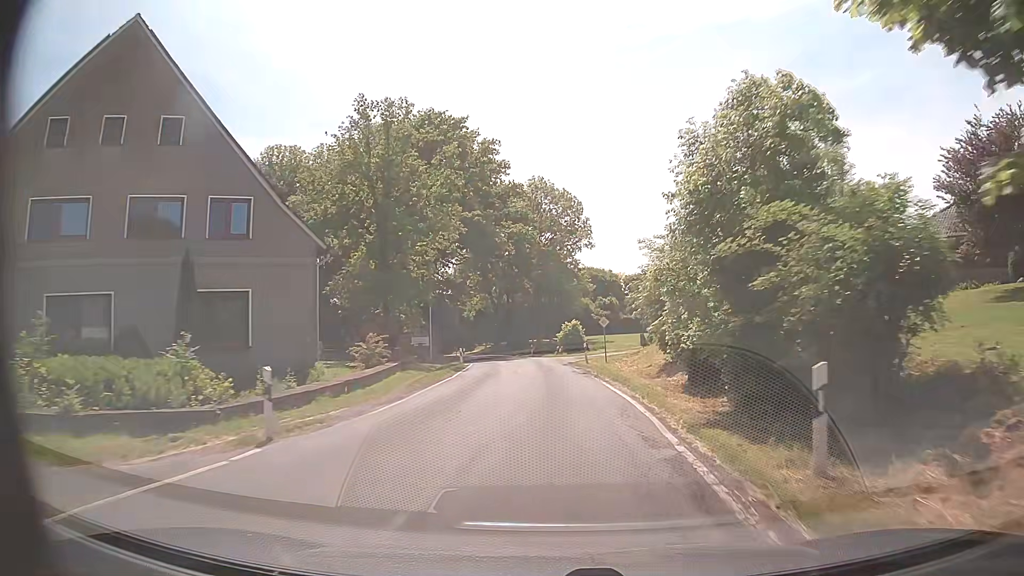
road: secondary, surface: asphalt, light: Day
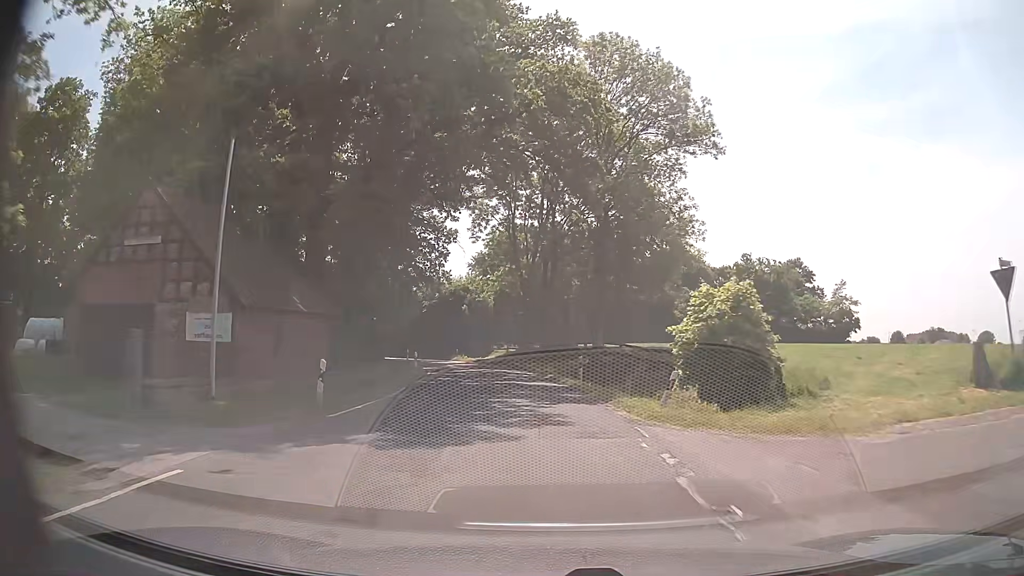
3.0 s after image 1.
(-0.2, +39.9) m; -5°
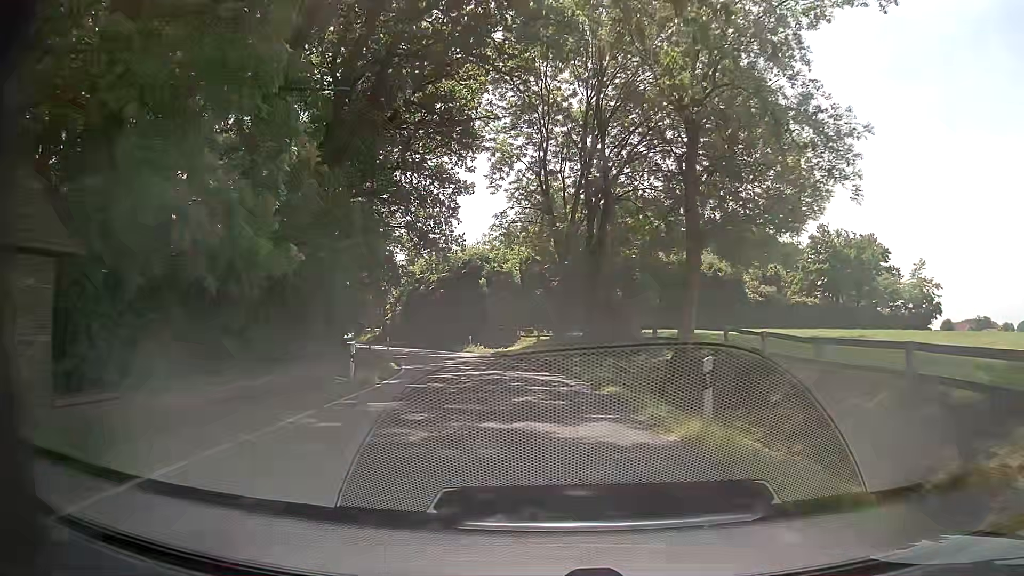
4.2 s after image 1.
(-0.2, +16.1) m; -2°
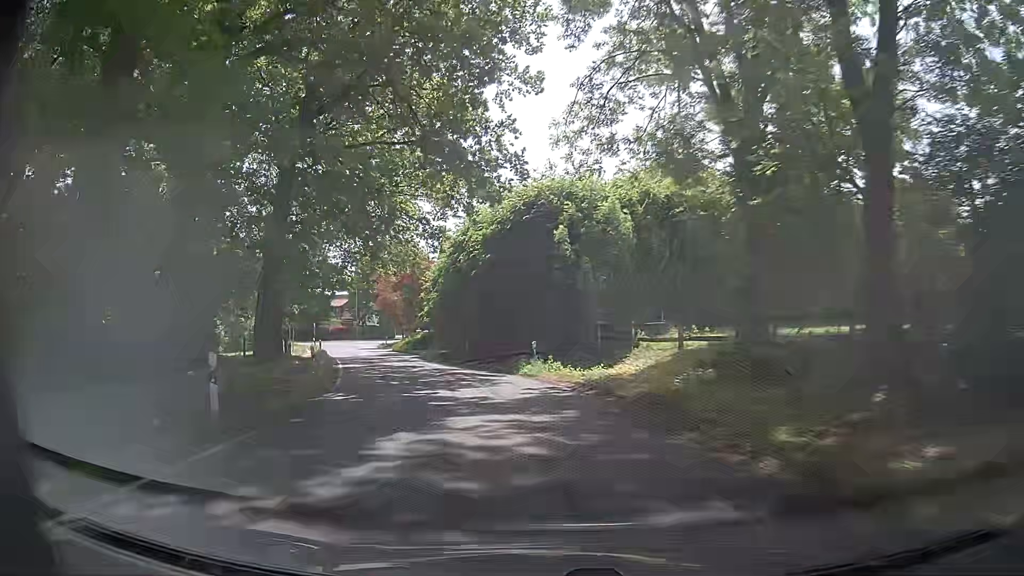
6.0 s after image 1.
(-1.3, +24.2) m; -8°
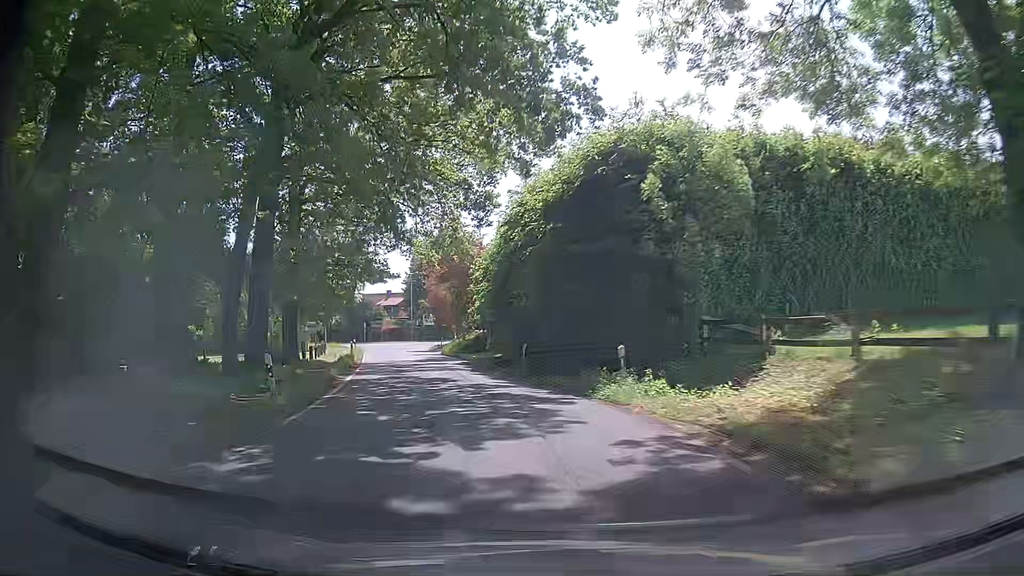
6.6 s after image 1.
(-0.4, +8.0) m; -5°
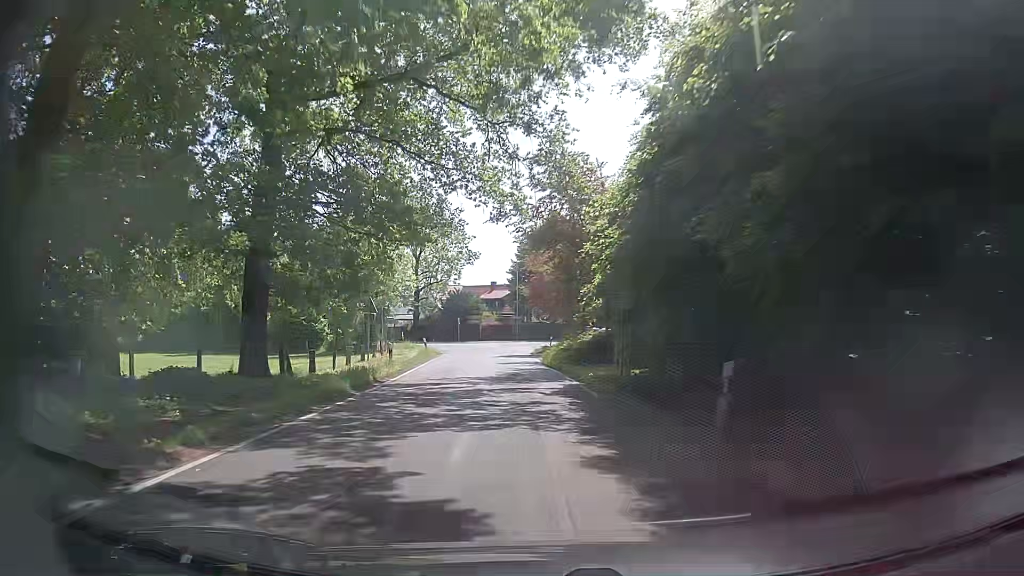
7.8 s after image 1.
(-1.6, +15.7) m; -10°
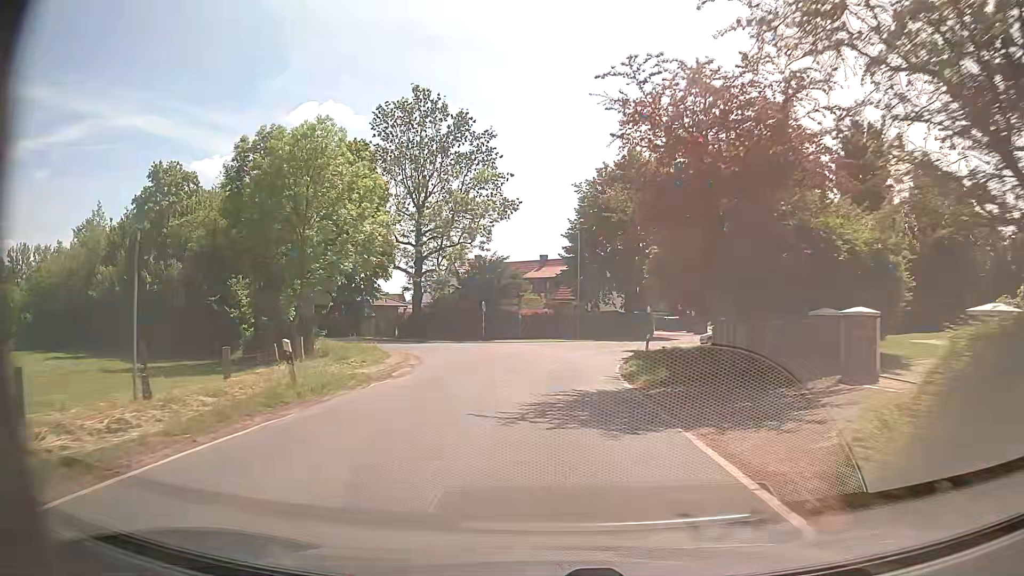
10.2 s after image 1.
(-2.4, +28.8) m; -6°
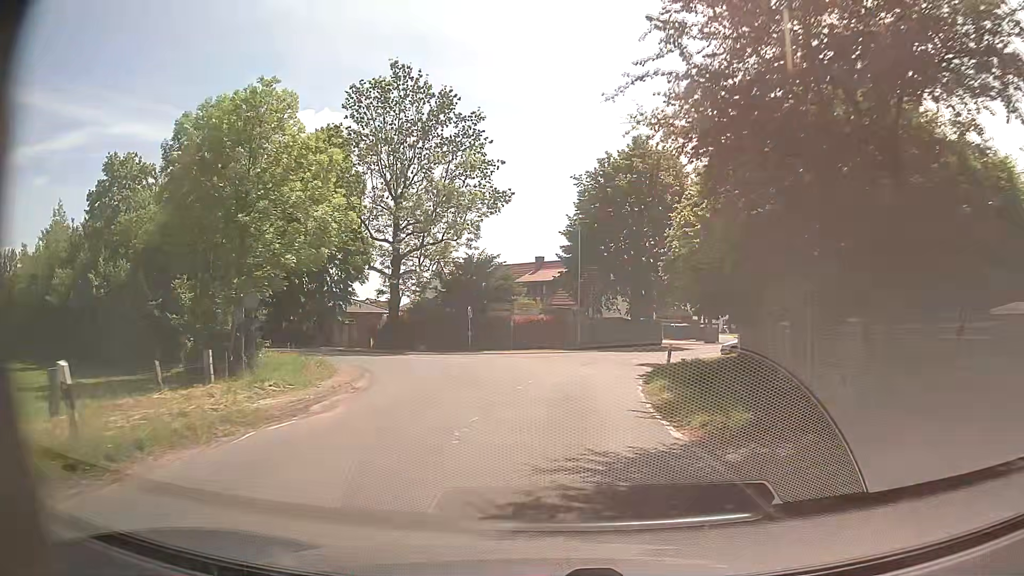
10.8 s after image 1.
(0.0, +6.3) m; 0°
(0, +10) (+1, +20) (-1, +29) (-9, +36) (-18, +41) (-26, +46) (-34, +52) (-42, +58) (-51, +63) (-59, +69) m
